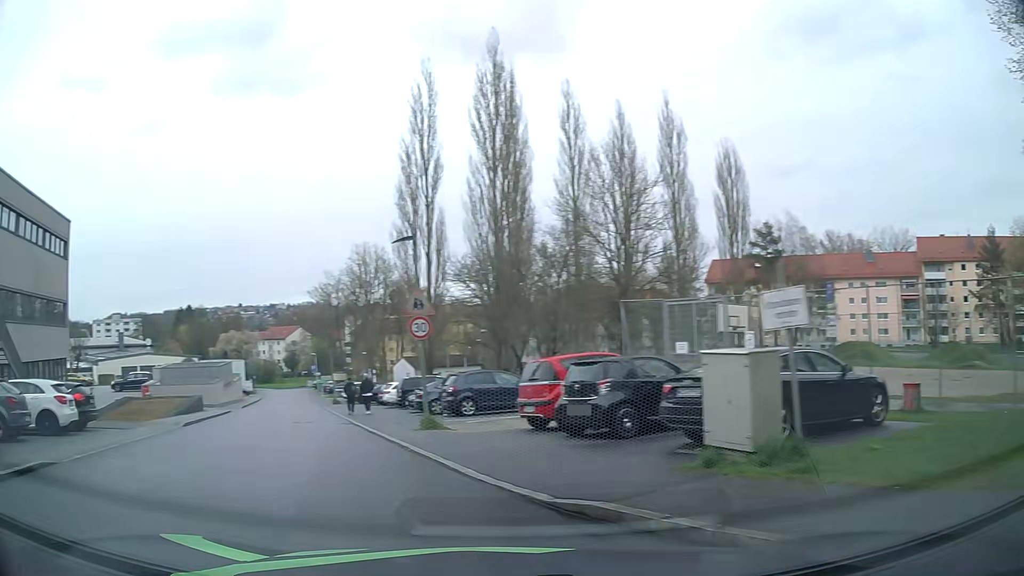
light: Day
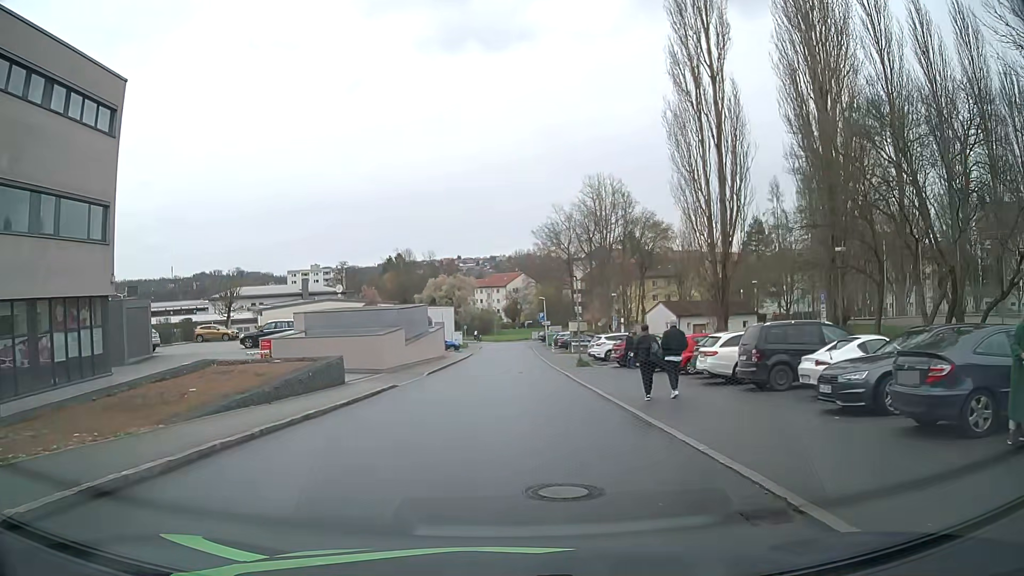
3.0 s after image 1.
(-5.7, +18.8) m; -19°
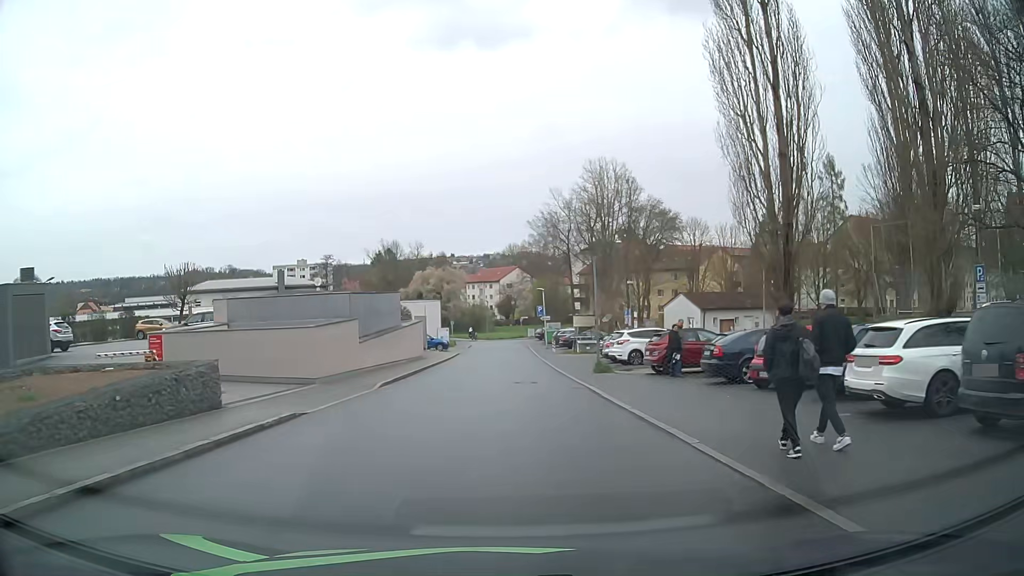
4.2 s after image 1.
(0.0, +9.8) m; +1°
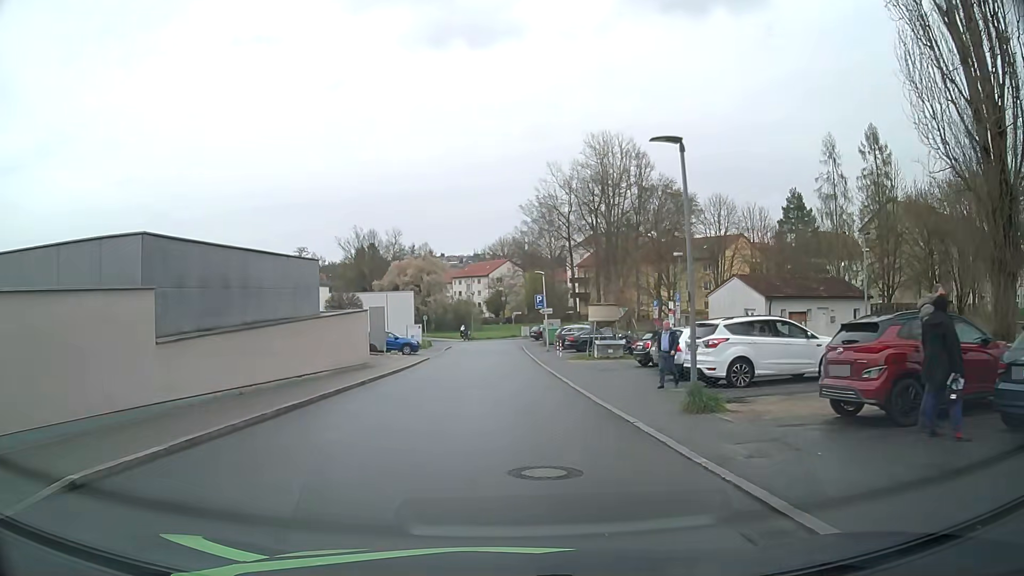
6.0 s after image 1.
(-0.1, +15.1) m; 0°
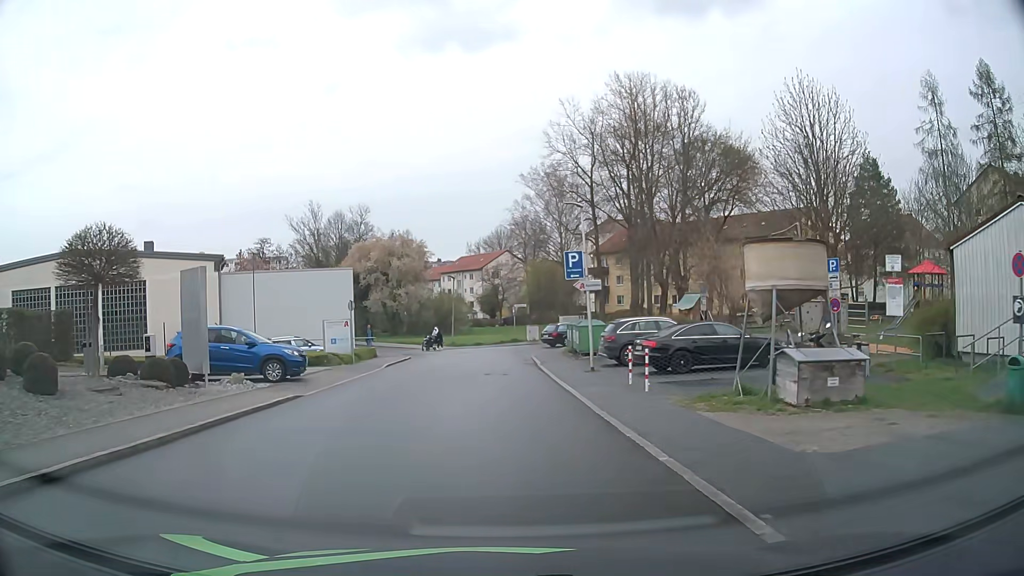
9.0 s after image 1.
(-0.1, +24.7) m; 0°
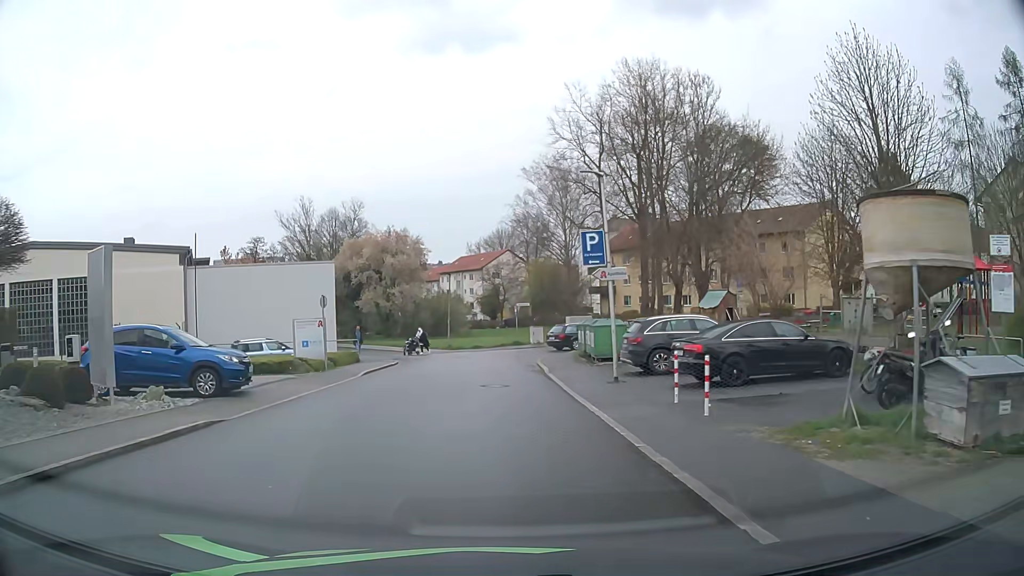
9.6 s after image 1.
(0.0, +4.5) m; 0°
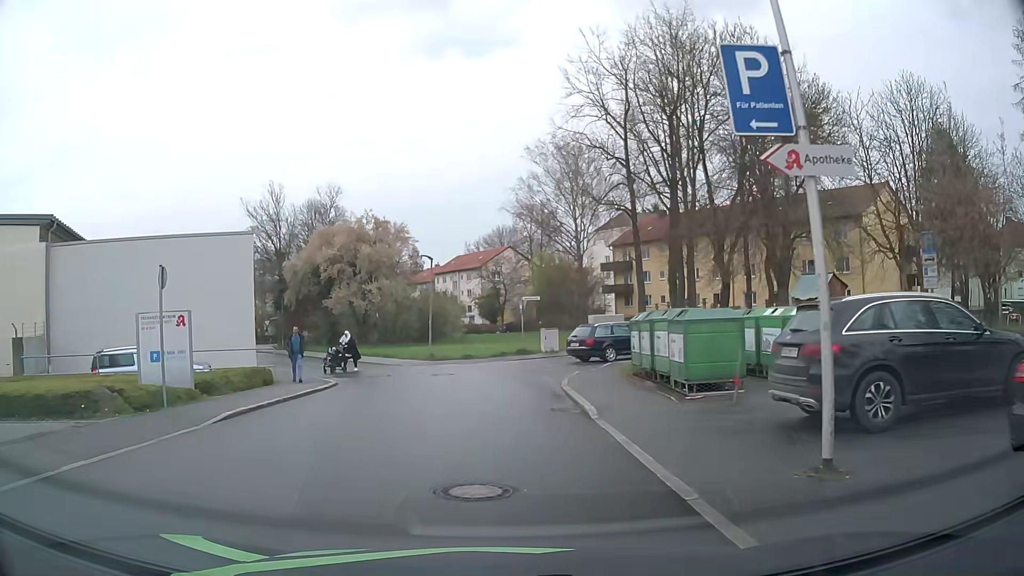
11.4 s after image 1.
(0.0, +11.6) m; 0°
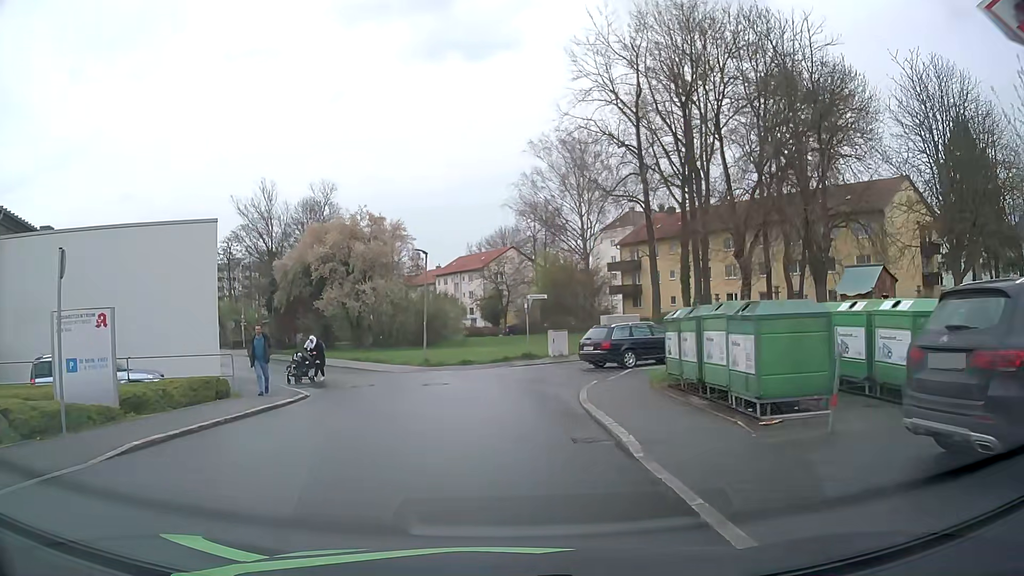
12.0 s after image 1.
(0.0, +3.3) m; -1°
